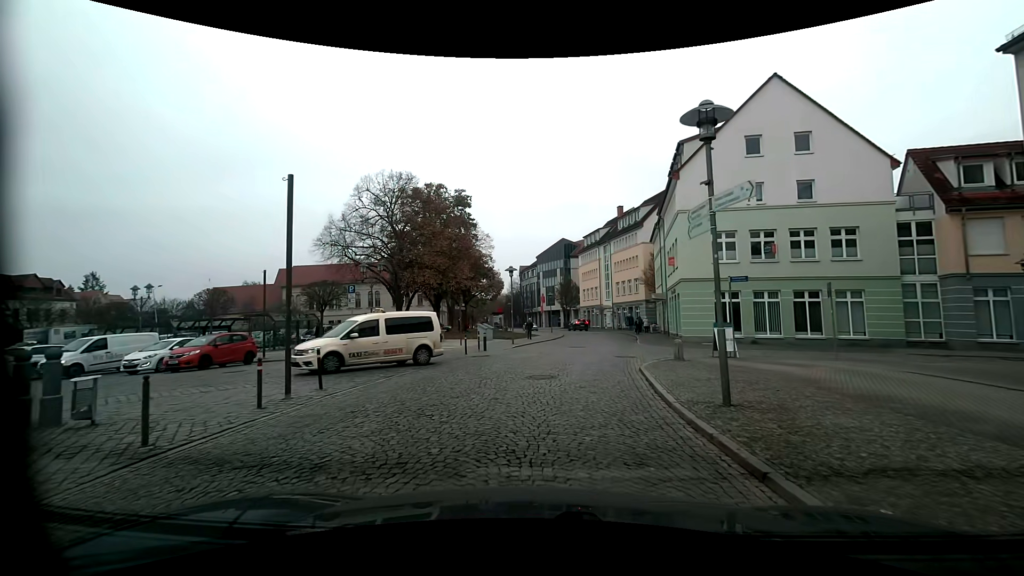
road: residential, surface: sett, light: Day
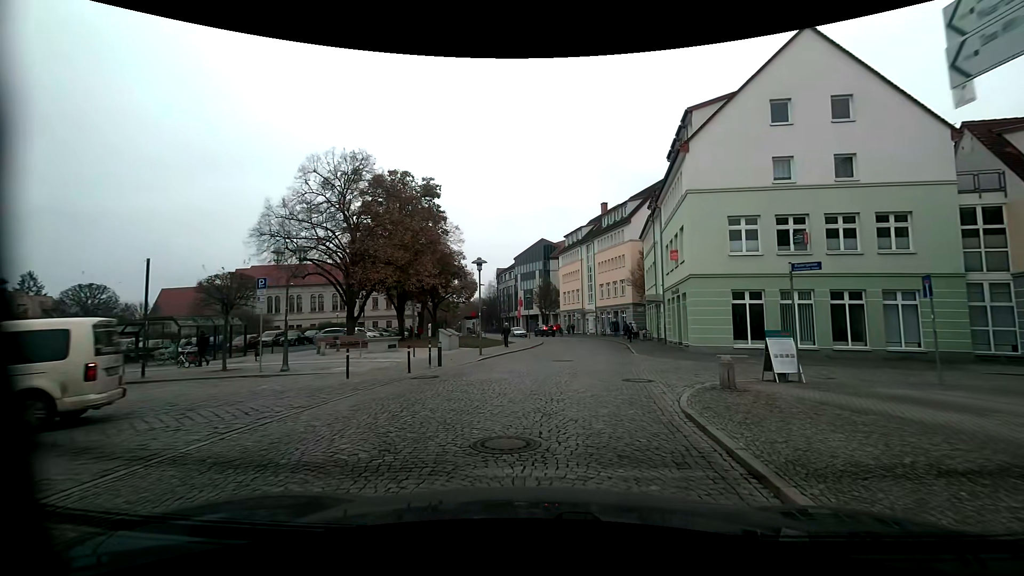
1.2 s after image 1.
(0.0, +6.1) m; +2°
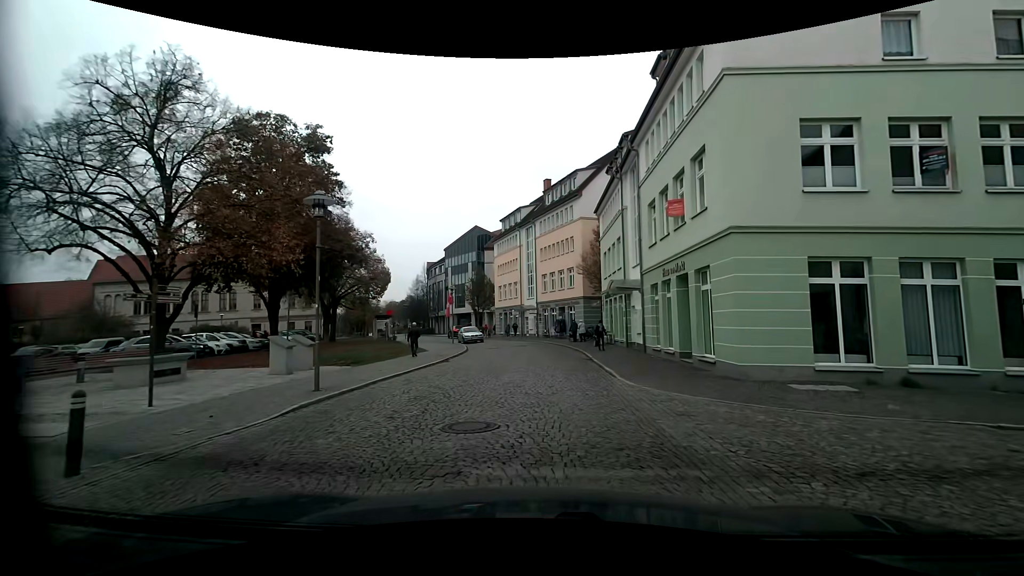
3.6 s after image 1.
(+0.7, +12.1) m; +9°
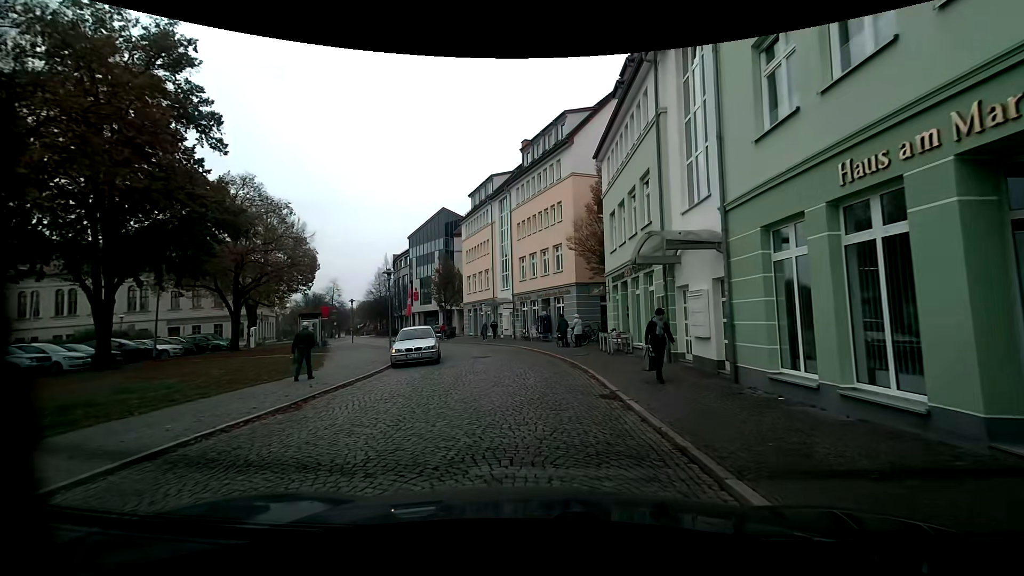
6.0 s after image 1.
(-0.1, +12.4) m; 0°
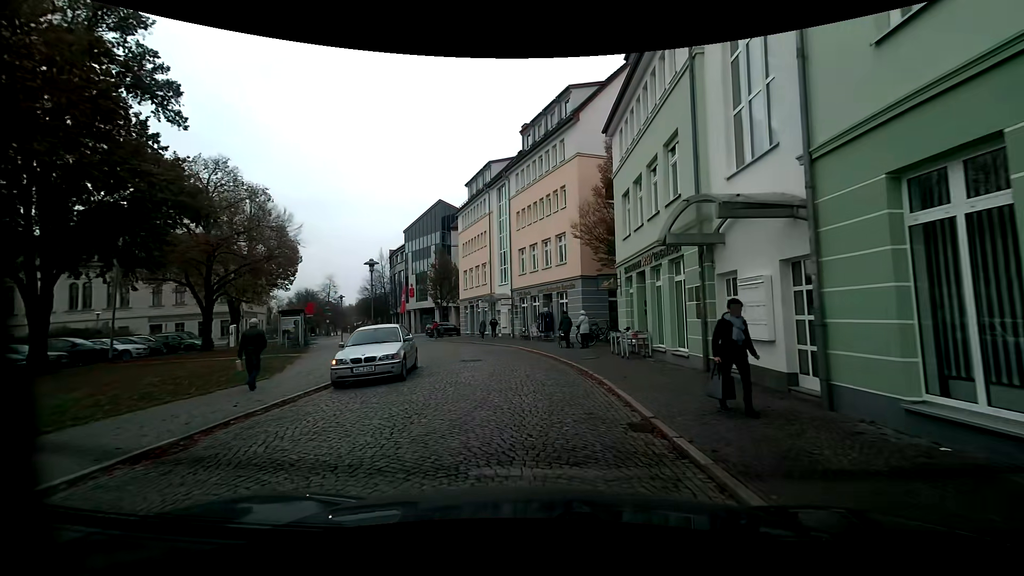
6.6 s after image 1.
(0.0, +3.2) m; -1°
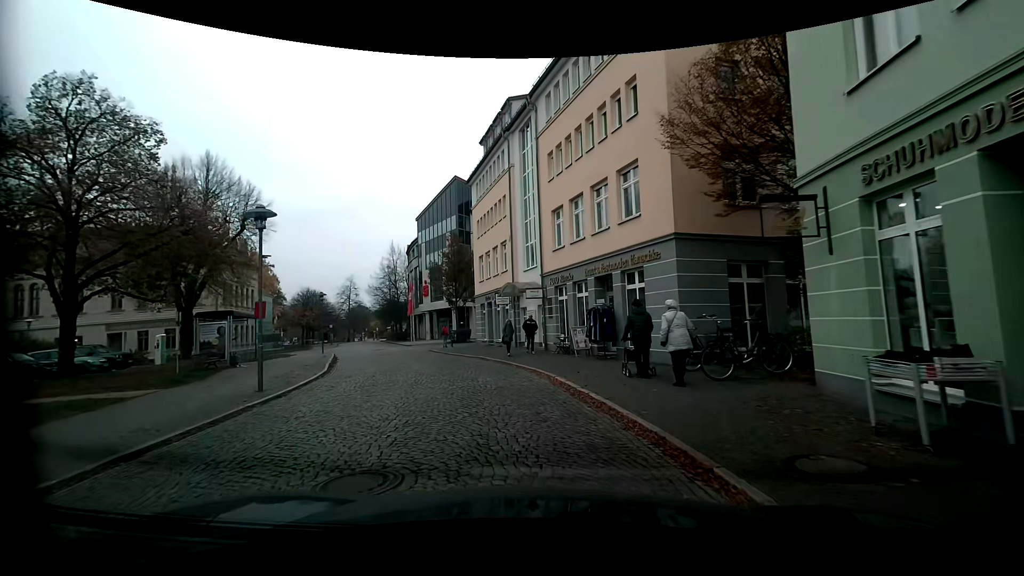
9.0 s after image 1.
(-0.1, +13.2) m; -3°
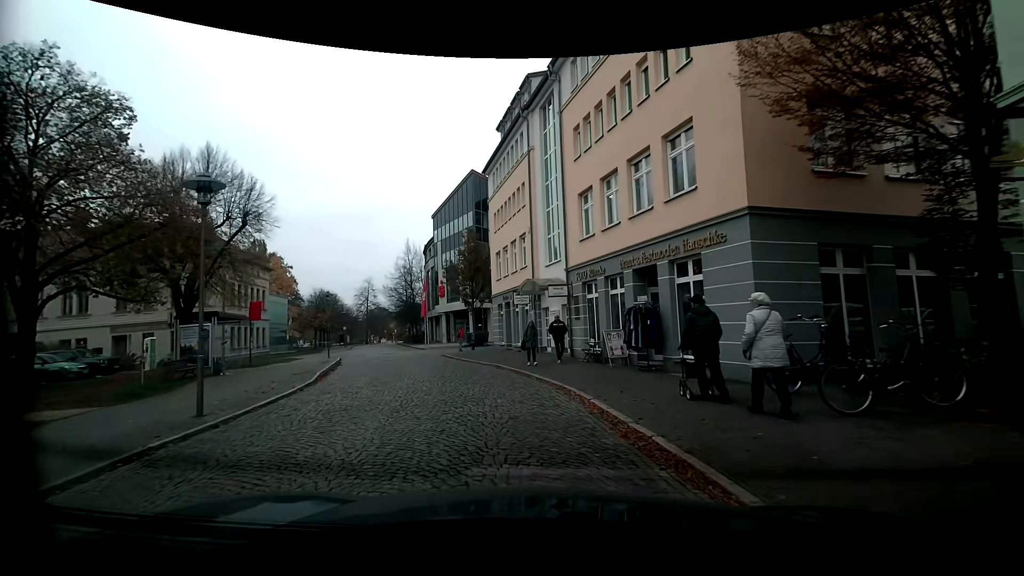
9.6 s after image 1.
(0.0, +3.3) m; -2°
